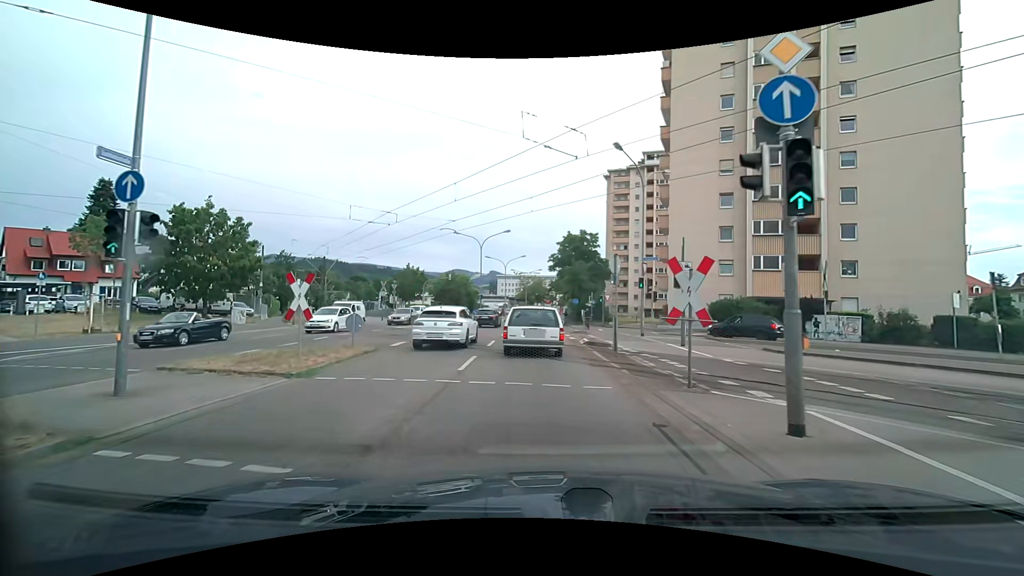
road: secondary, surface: asphalt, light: Day
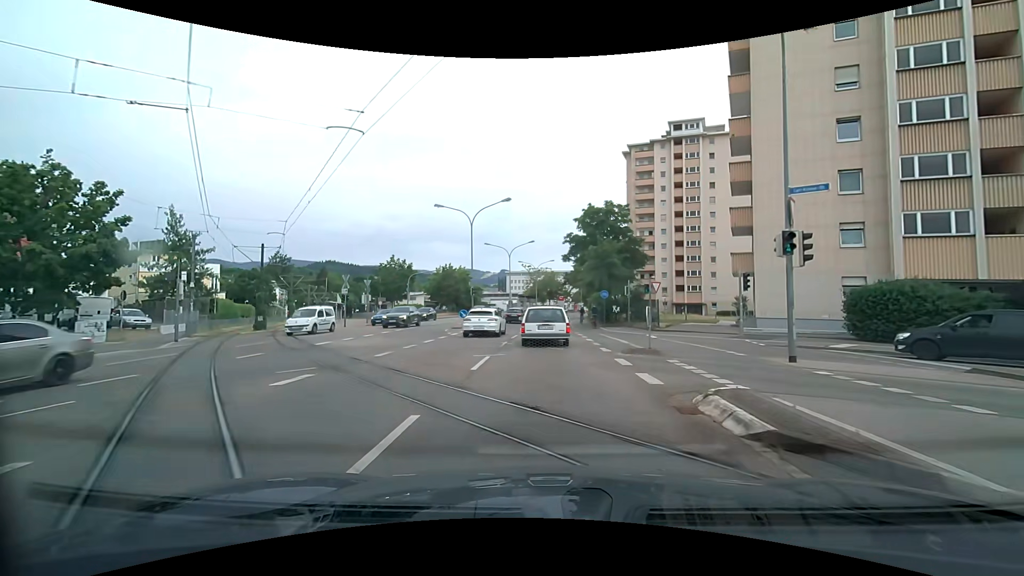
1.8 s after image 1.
(-0.5, +15.1) m; -2°
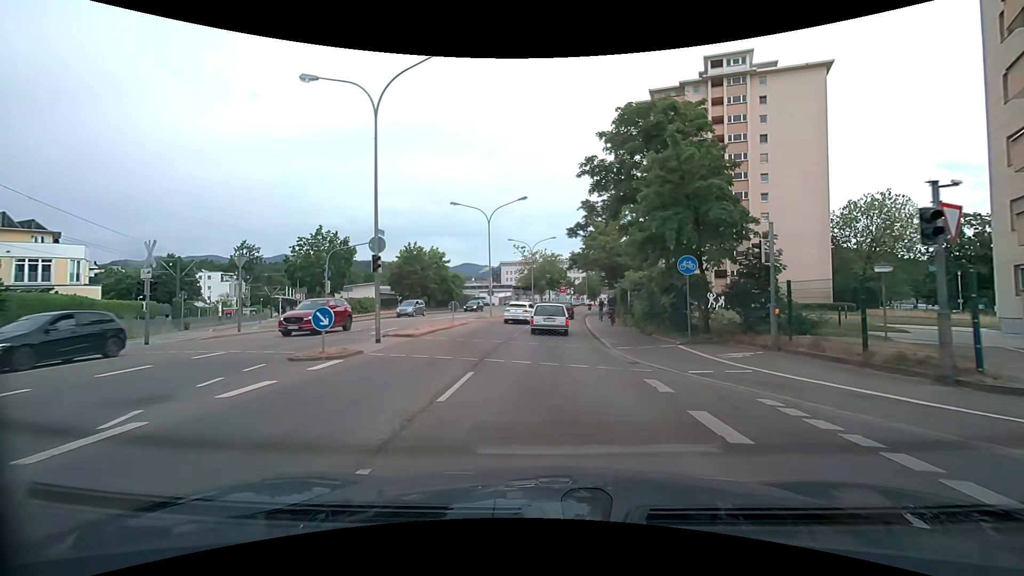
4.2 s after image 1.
(-0.2, +22.4) m; 0°
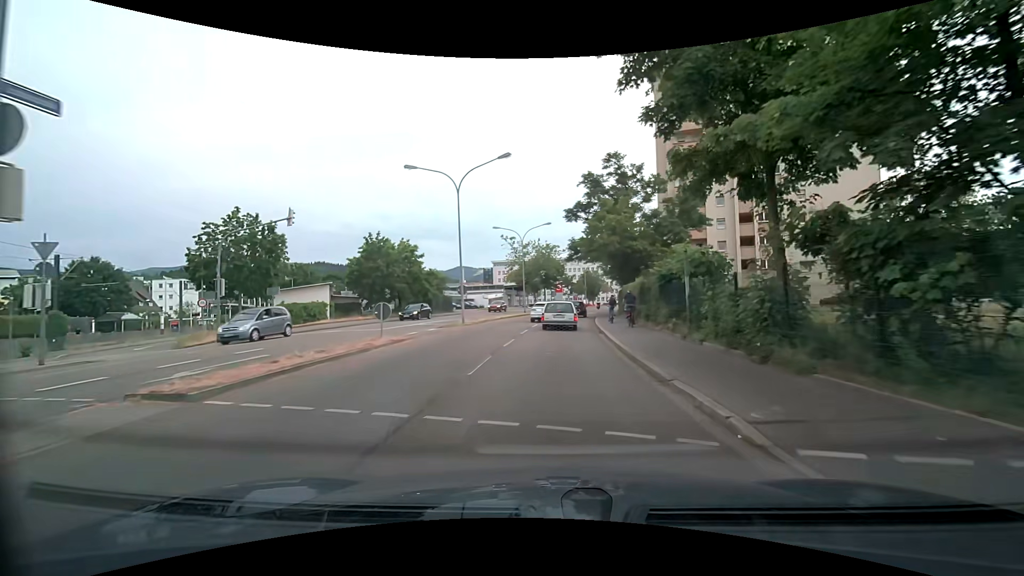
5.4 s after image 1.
(0.0, +12.1) m; -1°
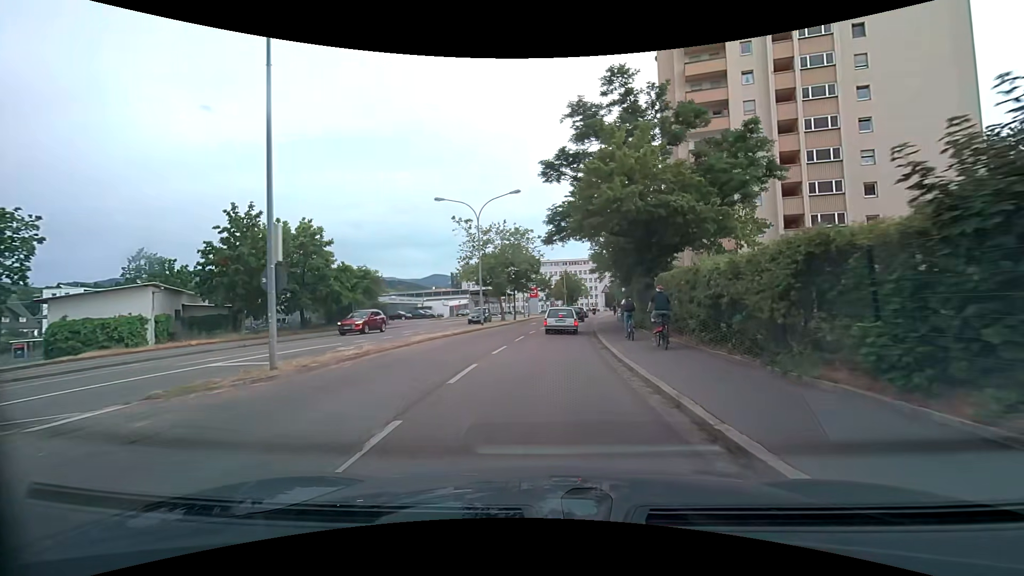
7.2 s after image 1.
(+0.6, +18.2) m; +3°
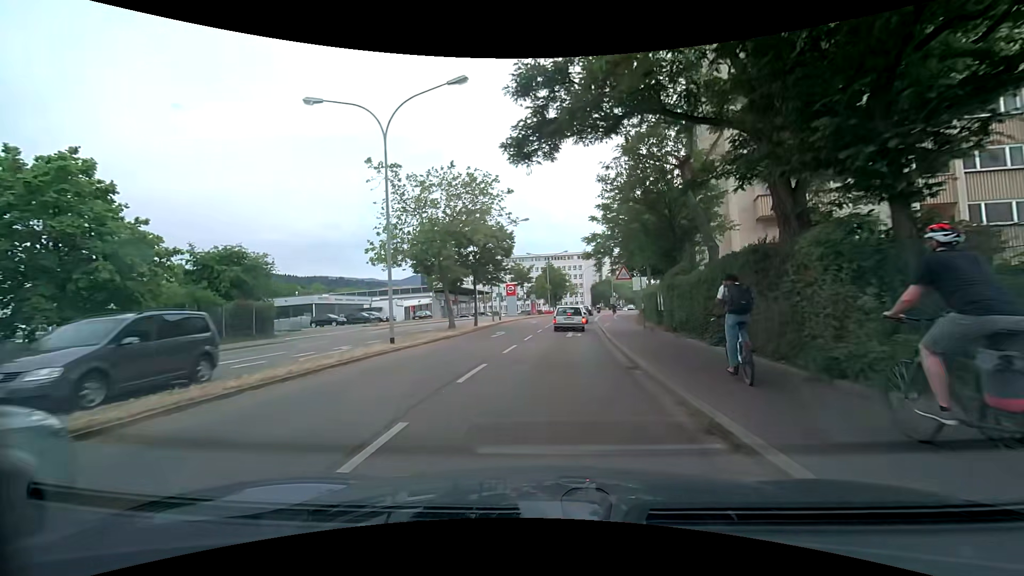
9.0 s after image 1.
(+0.4, +18.1) m; +3°
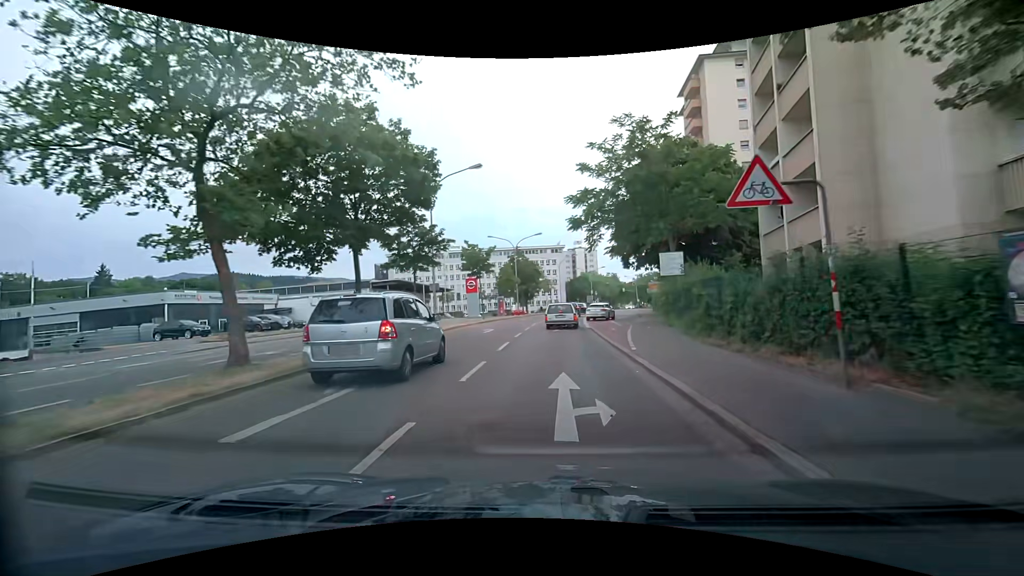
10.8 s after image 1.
(+0.4, +18.0) m; +3°
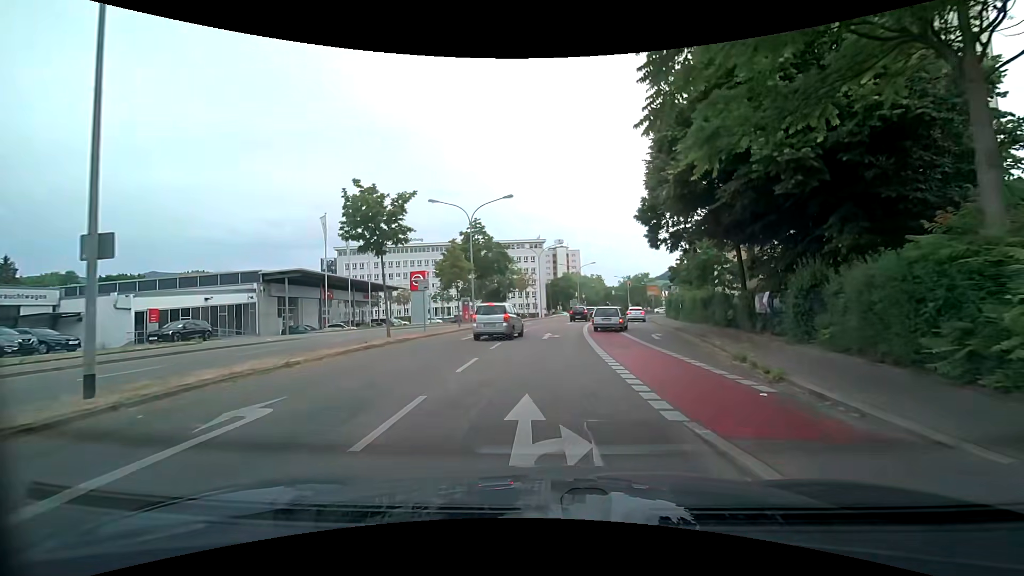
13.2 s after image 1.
(+0.3, +21.7) m; +2°
